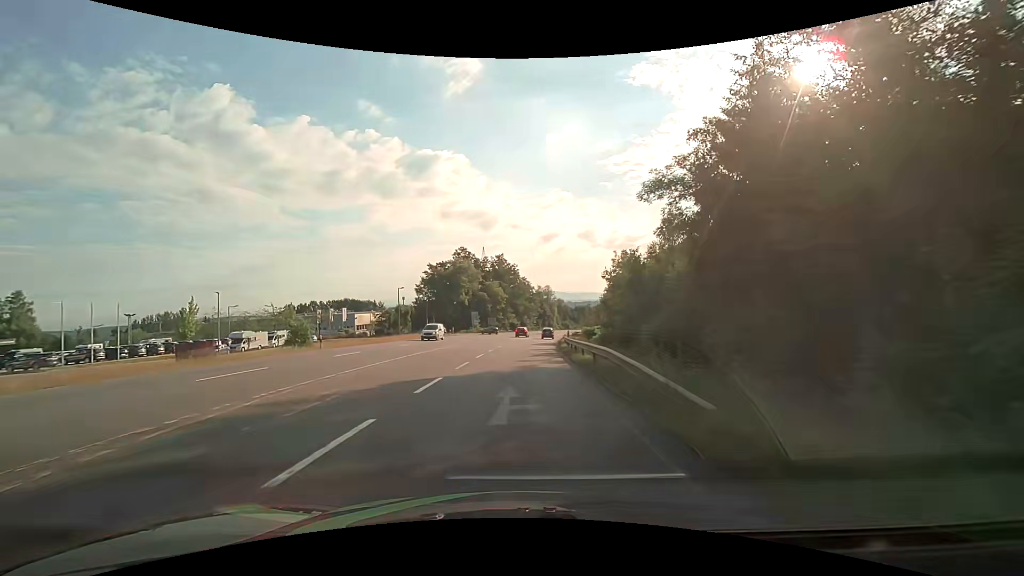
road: secondary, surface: asphalt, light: Day
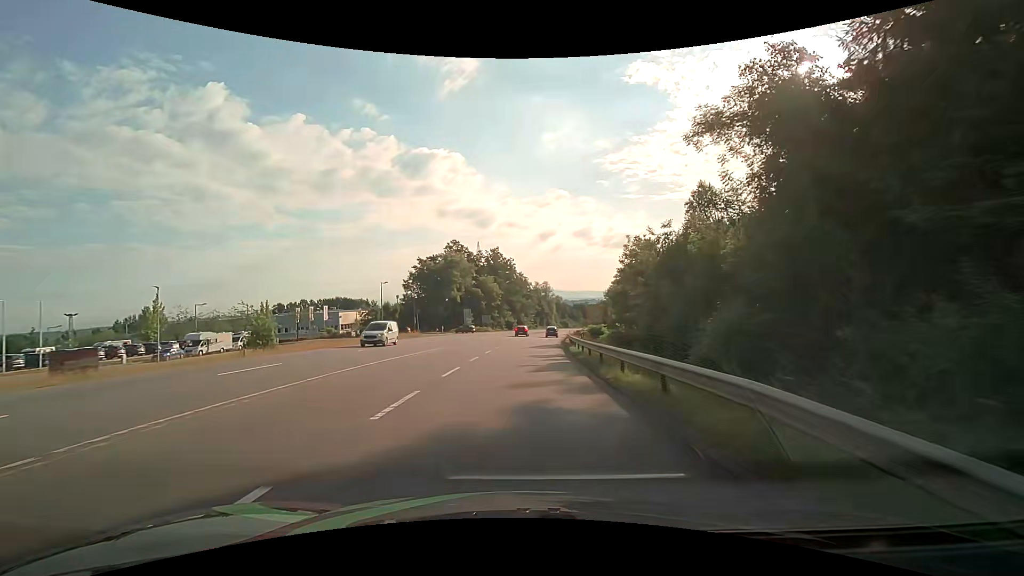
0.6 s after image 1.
(0.0, +9.0) m; 0°
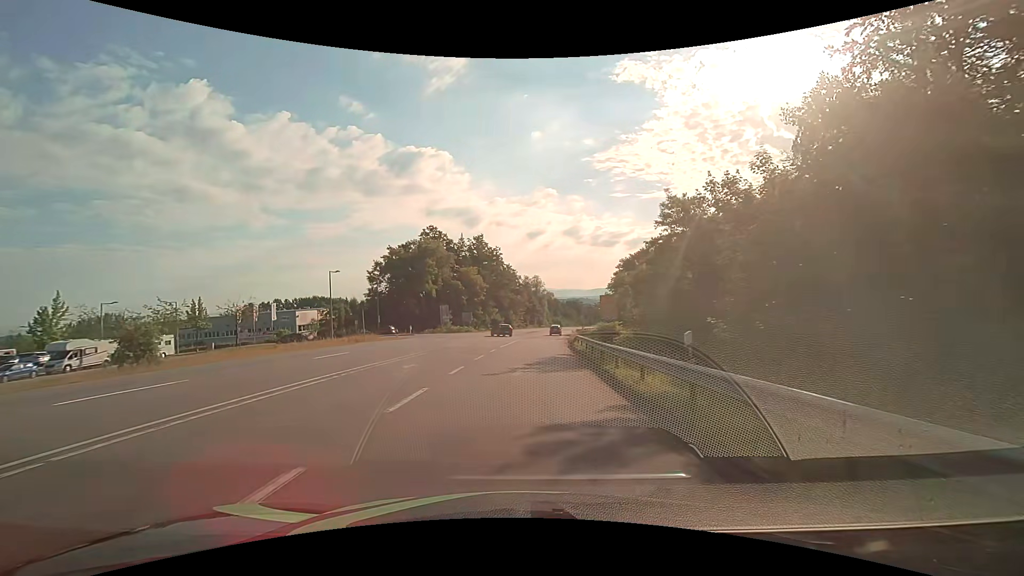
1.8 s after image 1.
(+0.2, +17.0) m; +2°
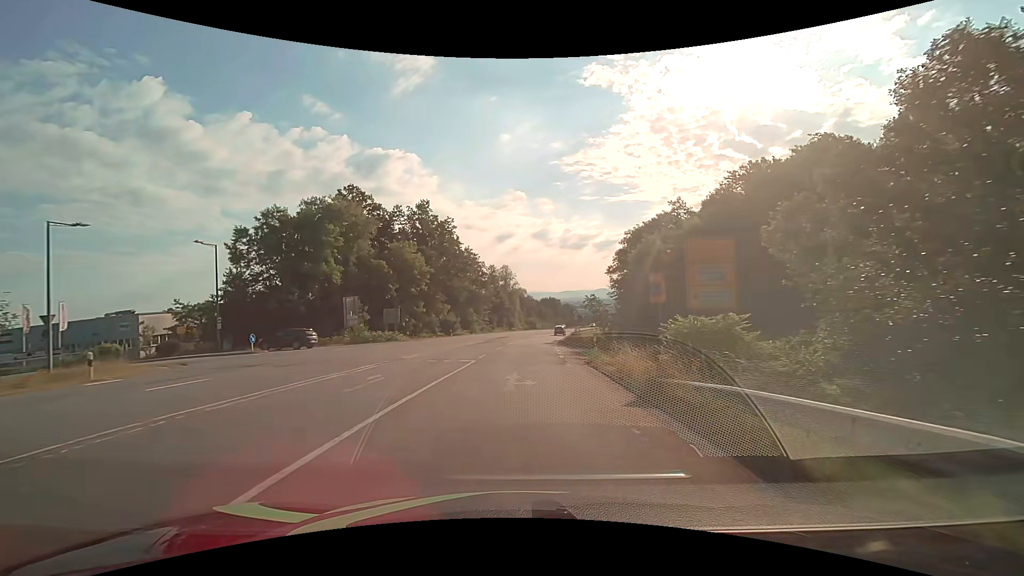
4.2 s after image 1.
(+1.0, +33.7) m; +3°
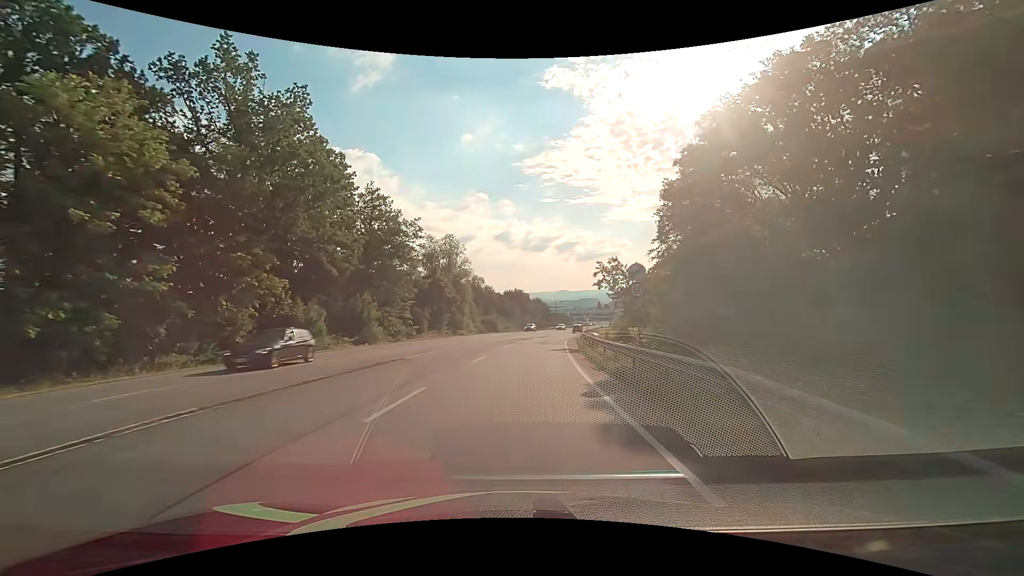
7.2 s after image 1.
(+1.7, +44.5) m; +4°
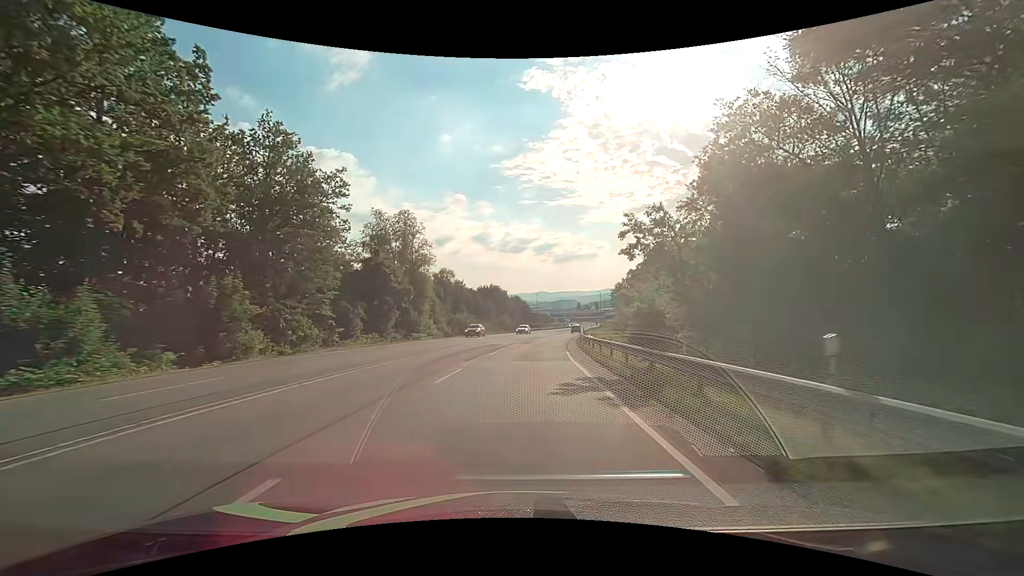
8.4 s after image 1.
(+0.4, +17.9) m; +3°
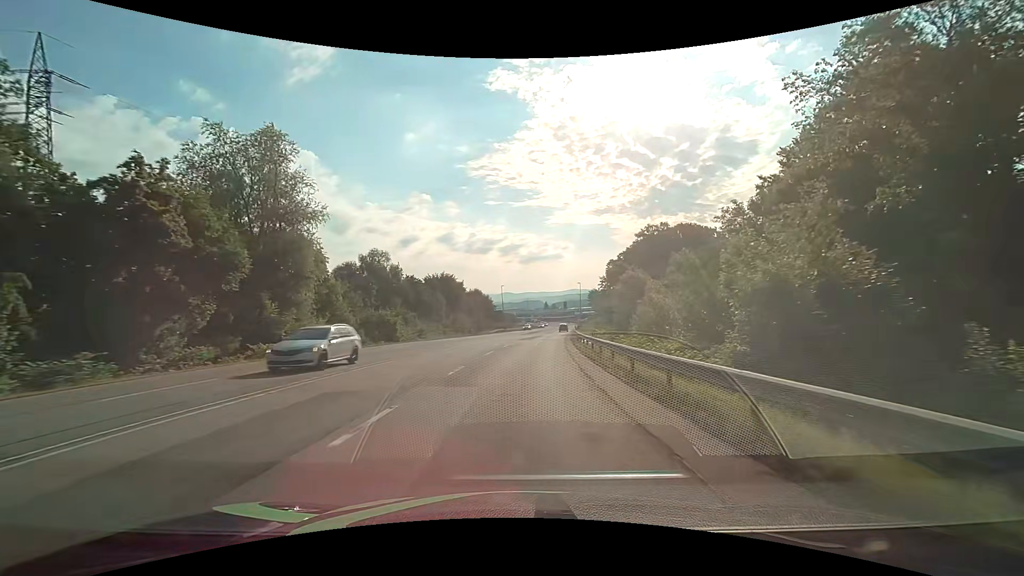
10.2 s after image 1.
(+1.0, +27.0) m; +4°
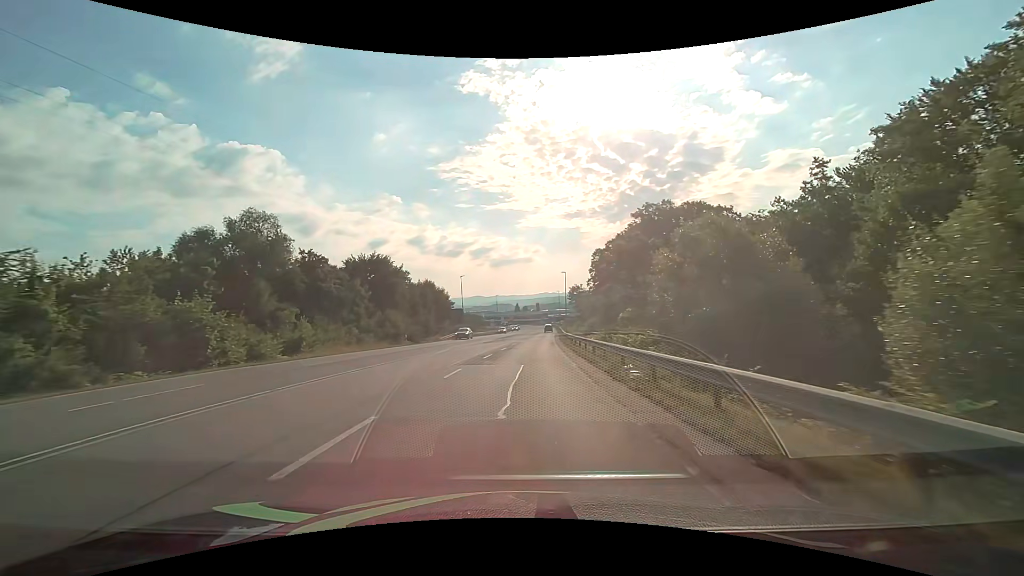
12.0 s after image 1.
(+0.7, +27.1) m; +3°
(0, +10) (0, +20) (+1, +30) (+1, +40) (+2, +50) (+3, +60) (+4, +70) (+5, +80) (+5, +90) (+6, +100) m
